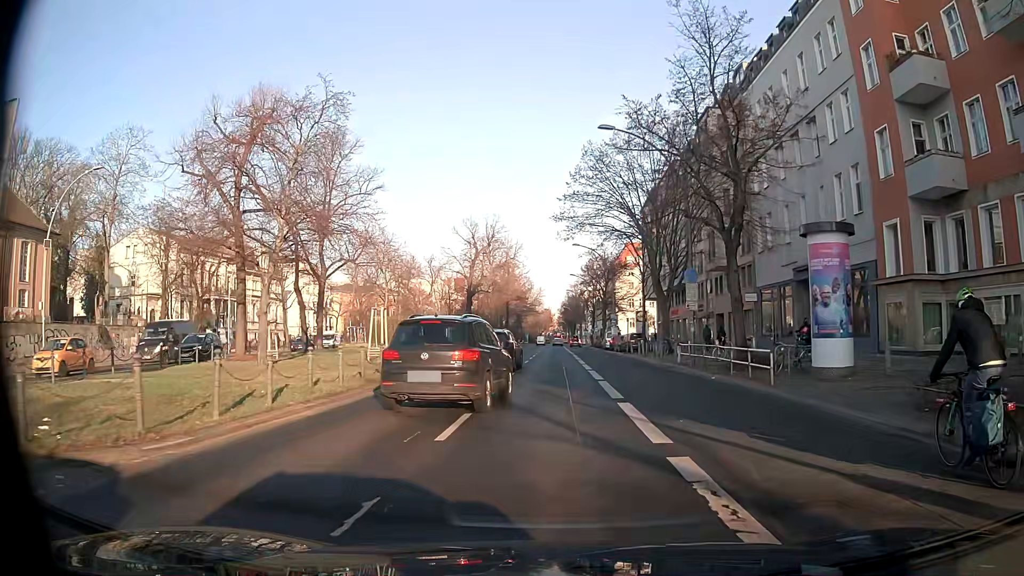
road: primary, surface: asphalt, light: Day
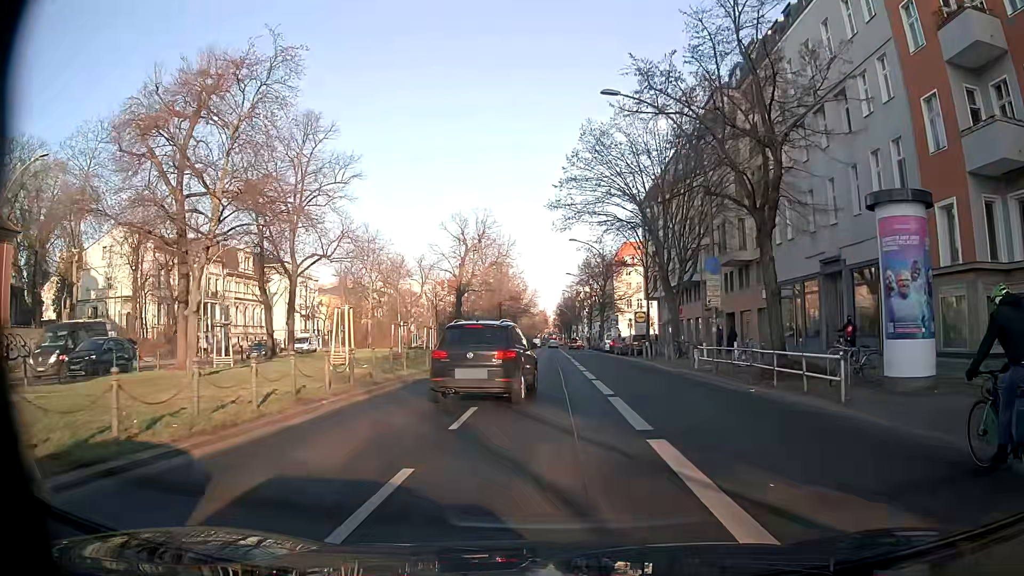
(+0.1, +4.6) m; +2°
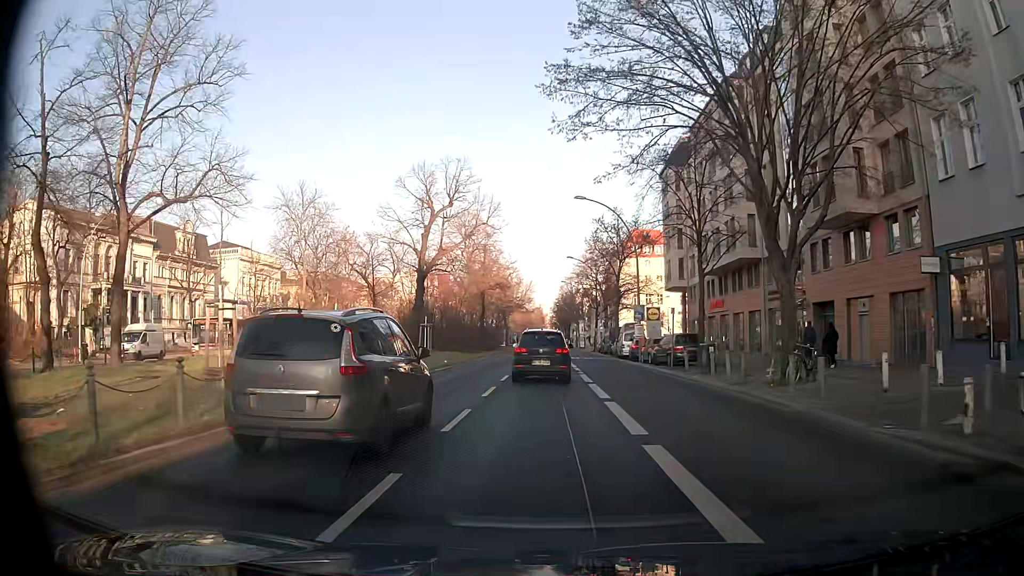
(-0.1, +18.3) m; 0°
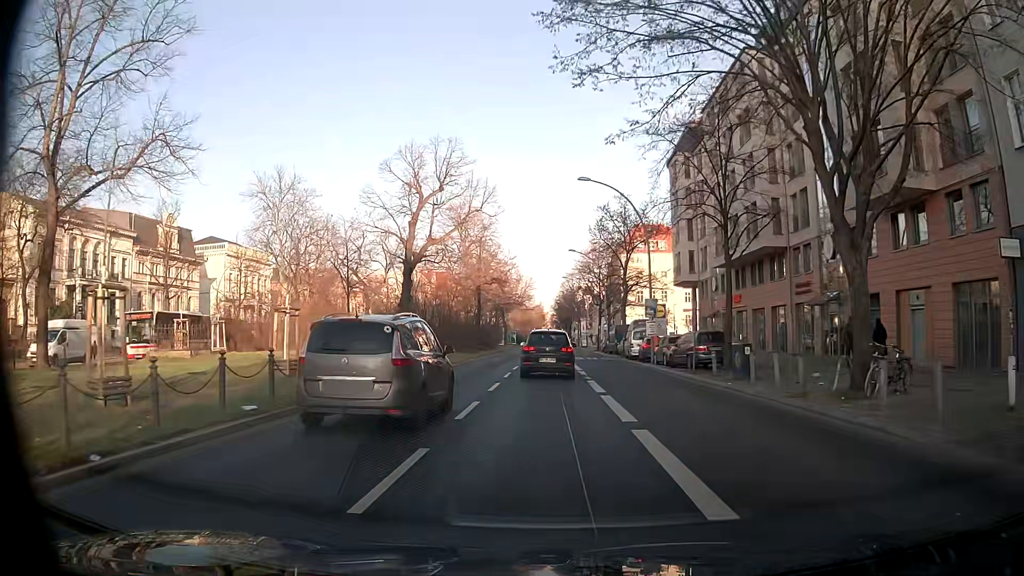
(0.0, +4.6) m; 0°
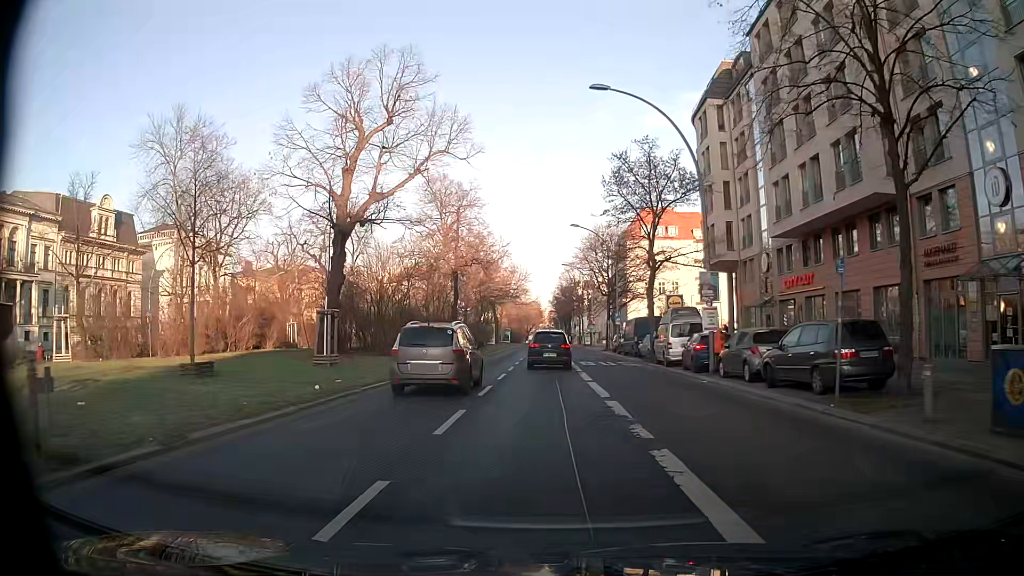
(+0.1, +13.9) m; +2°
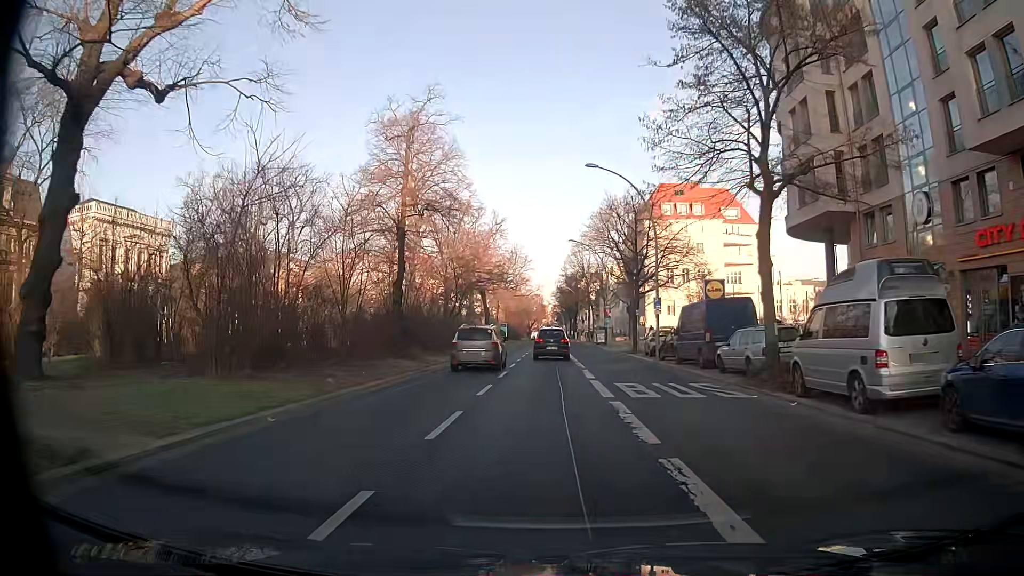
(-0.4, +18.7) m; -1°
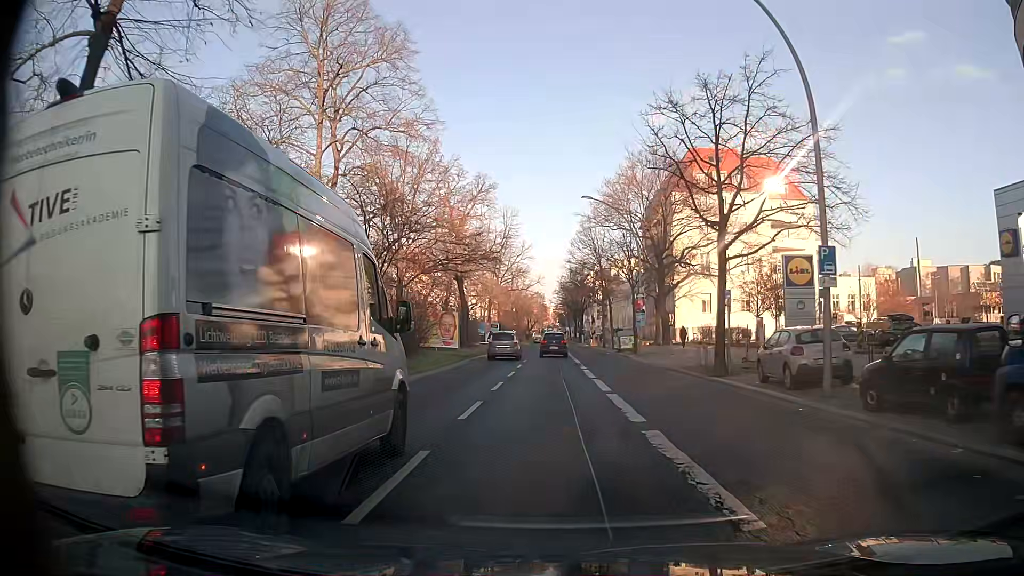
(-0.3, +21.8) m; 0°
